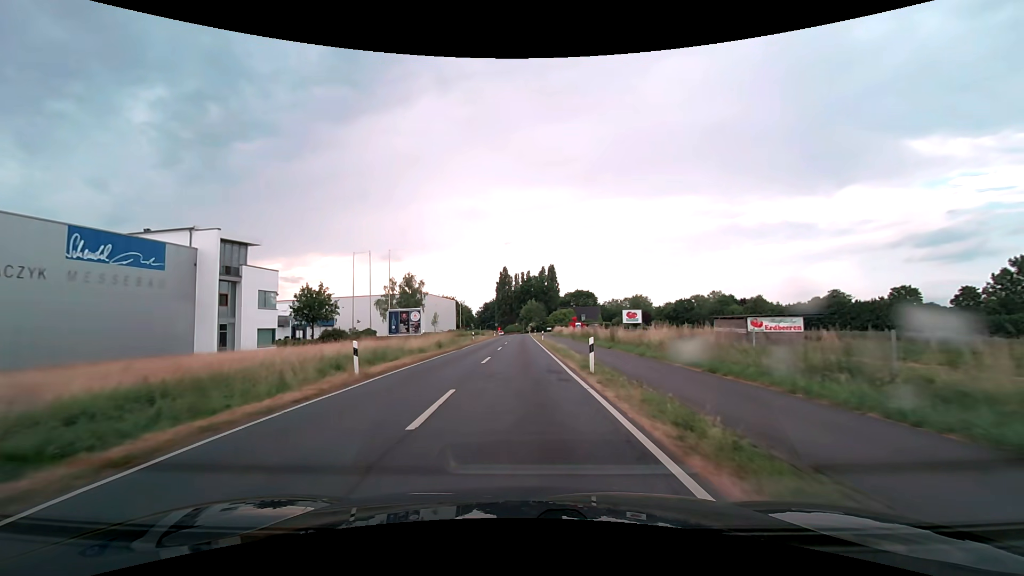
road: secondary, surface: asphalt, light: Day
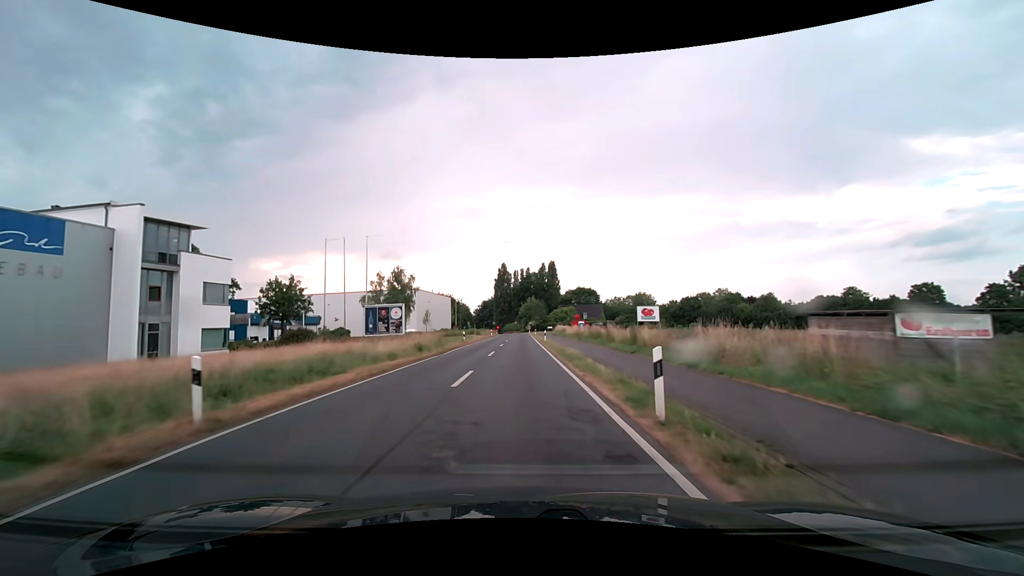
(0.0, +7.6) m; 0°
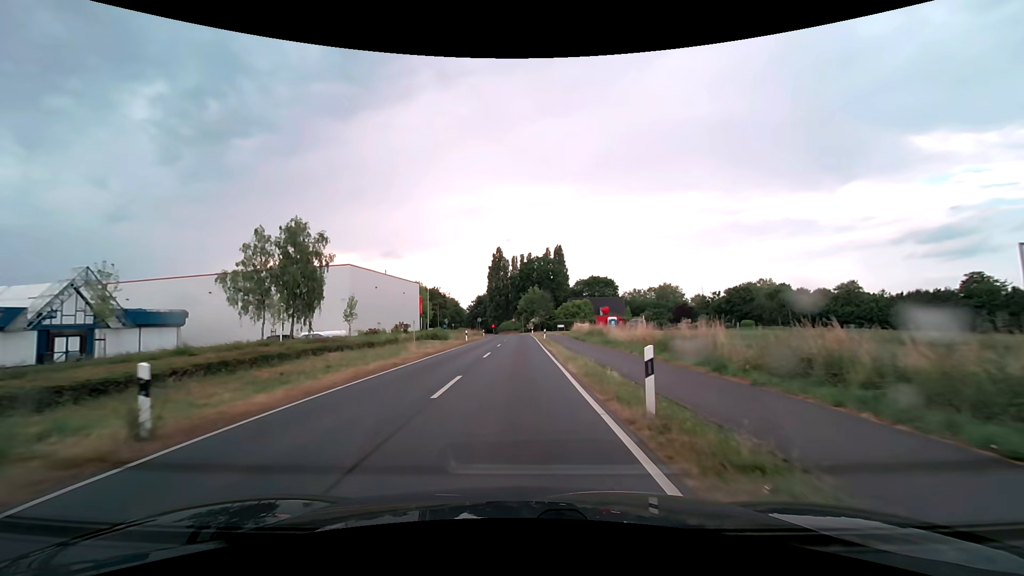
(0.0, +38.3) m; 0°
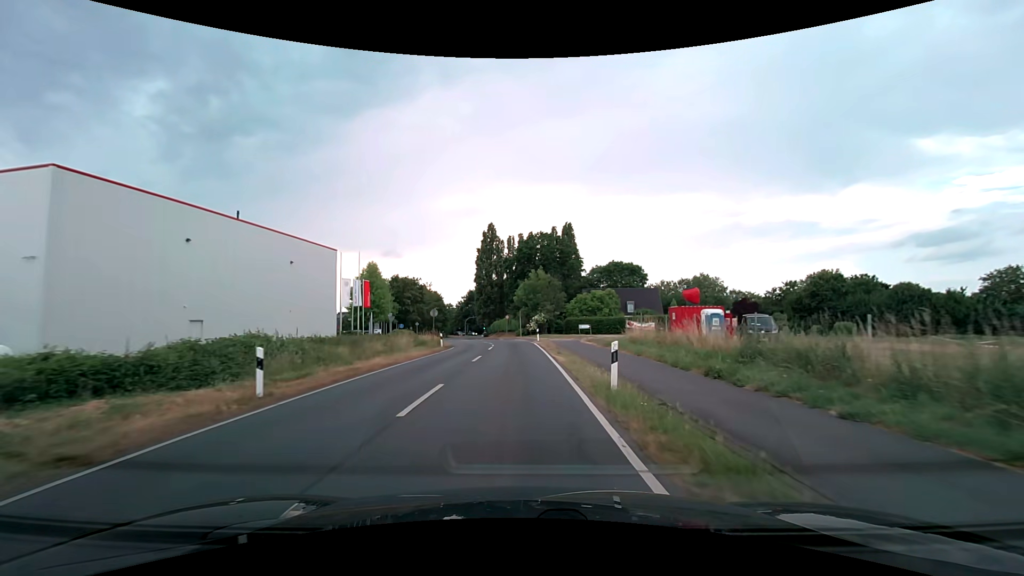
(+0.1, +38.3) m; 0°
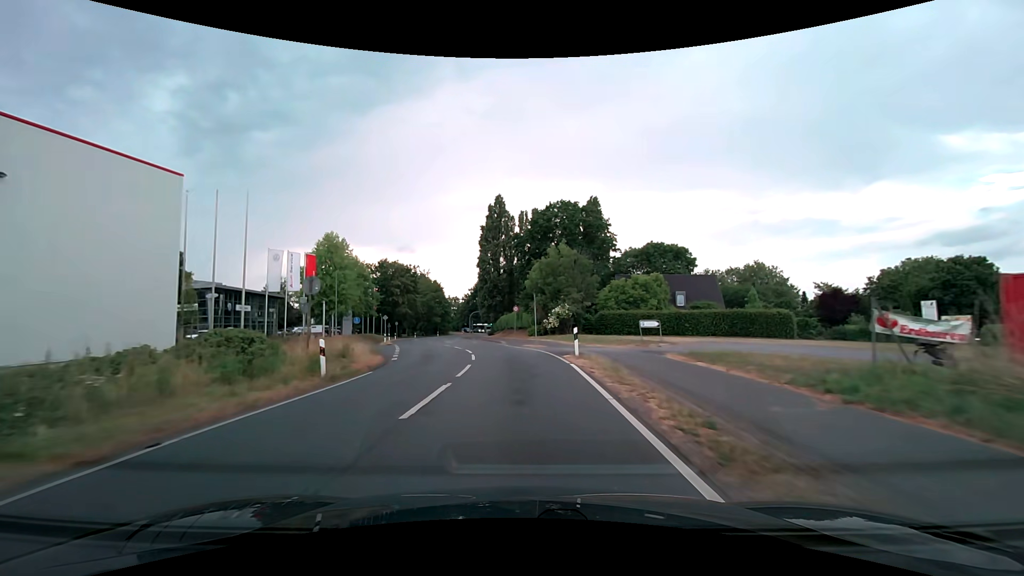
(-0.1, +24.6) m; -1°
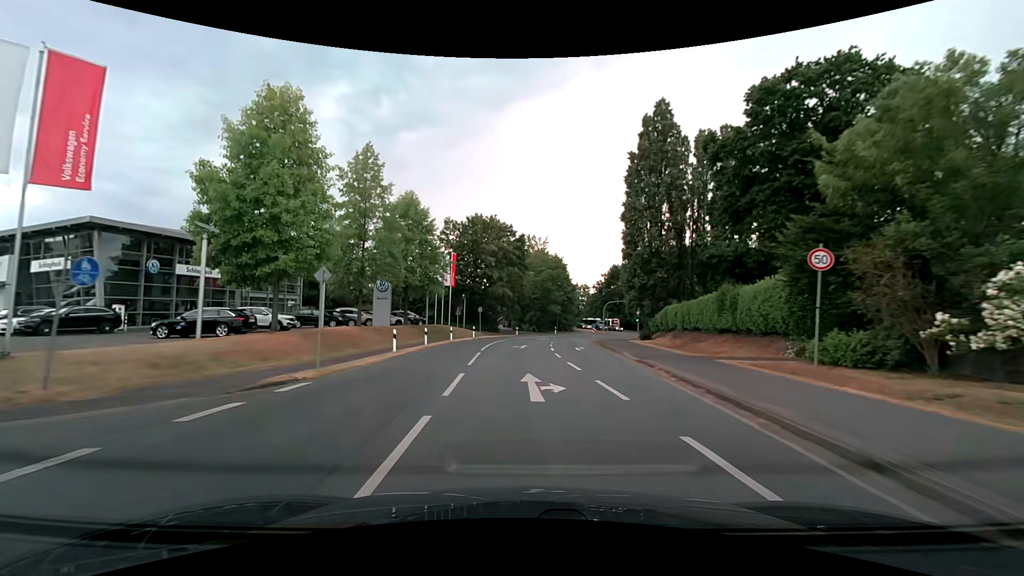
(-4.8, +40.7) m; -15°
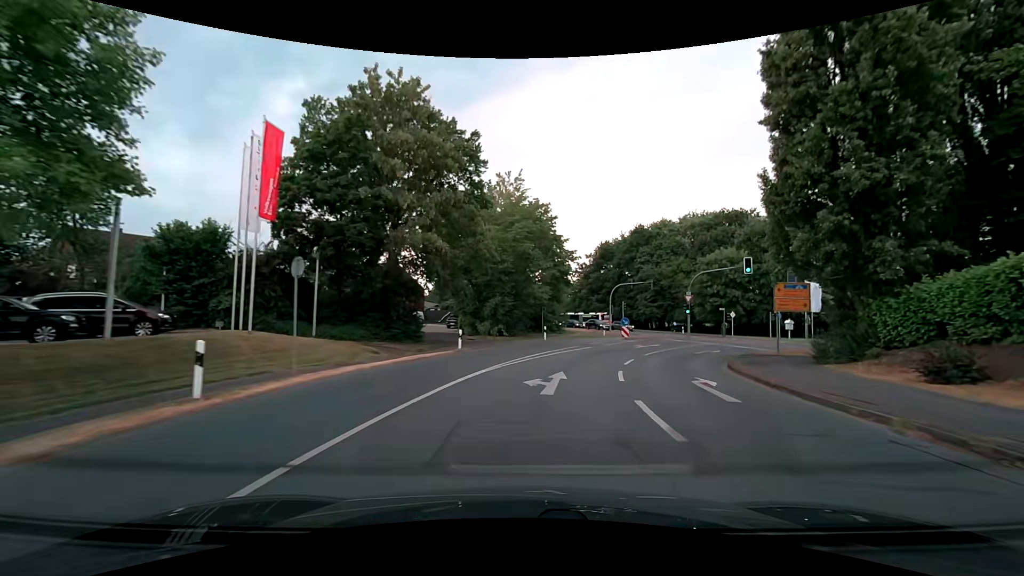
(+0.1, +39.7) m; +3°
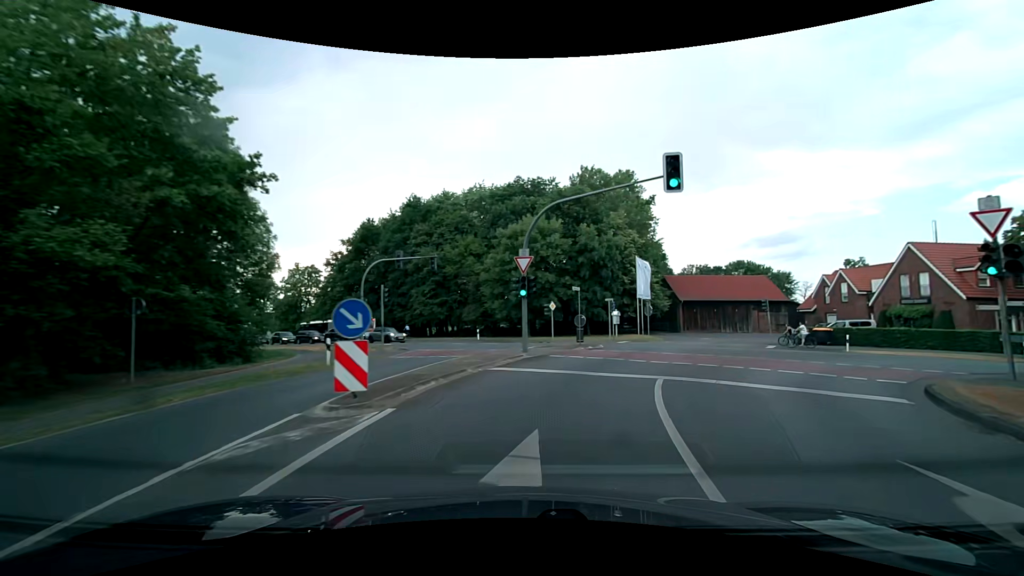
(+5.9, +28.4) m; +25°
(+1, +10) (+4, +19) (+6, +29) (+3, +39) (-3, +47) (-10, +53) (-18, +60) (-26, +66) (-33, +73) (-40, +80) m
